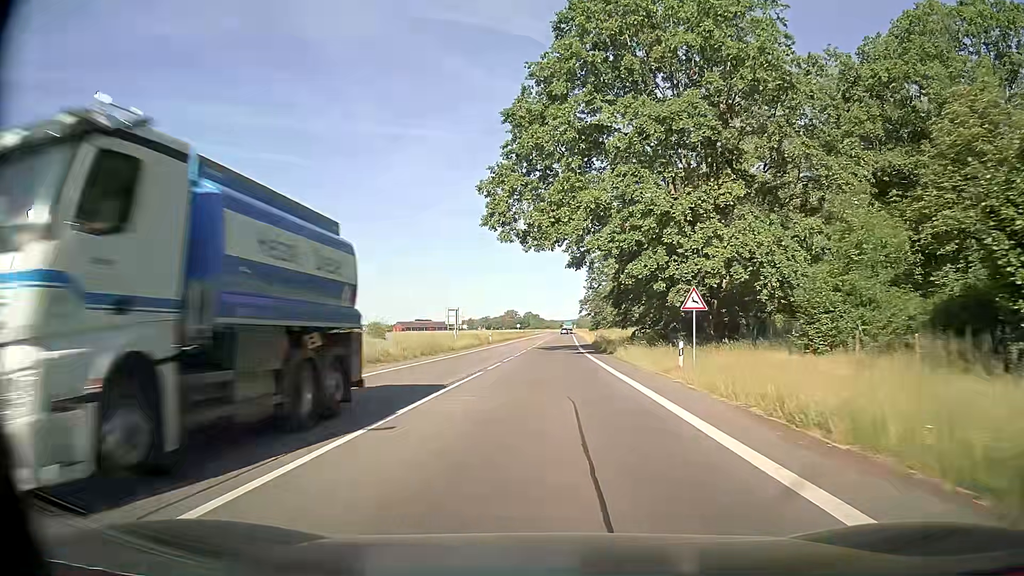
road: secondary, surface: asphalt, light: Day
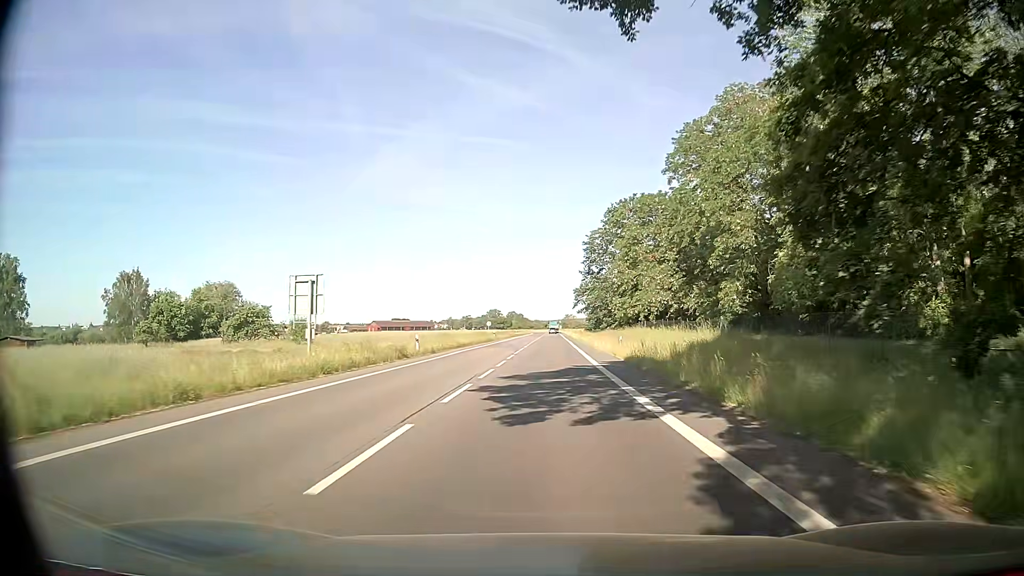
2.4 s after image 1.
(+0.2, +35.2) m; +1°
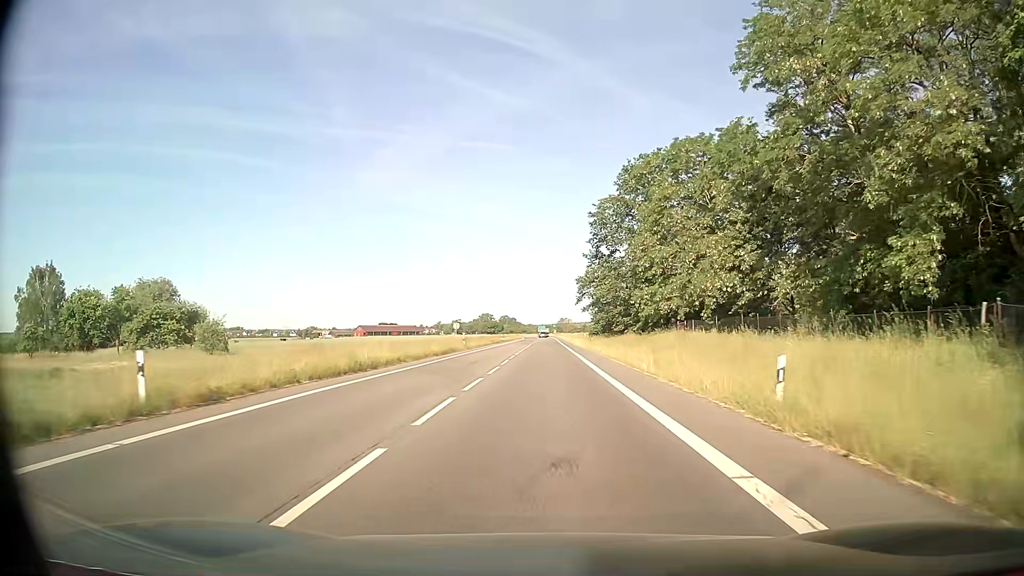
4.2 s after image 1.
(+0.4, +26.5) m; +1°
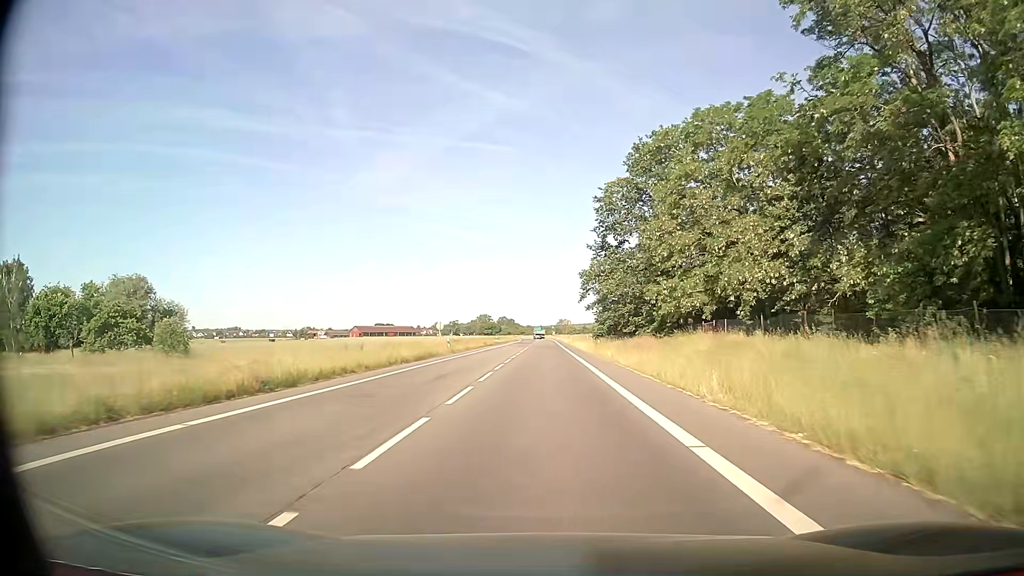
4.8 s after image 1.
(0.0, +8.9) m; 0°
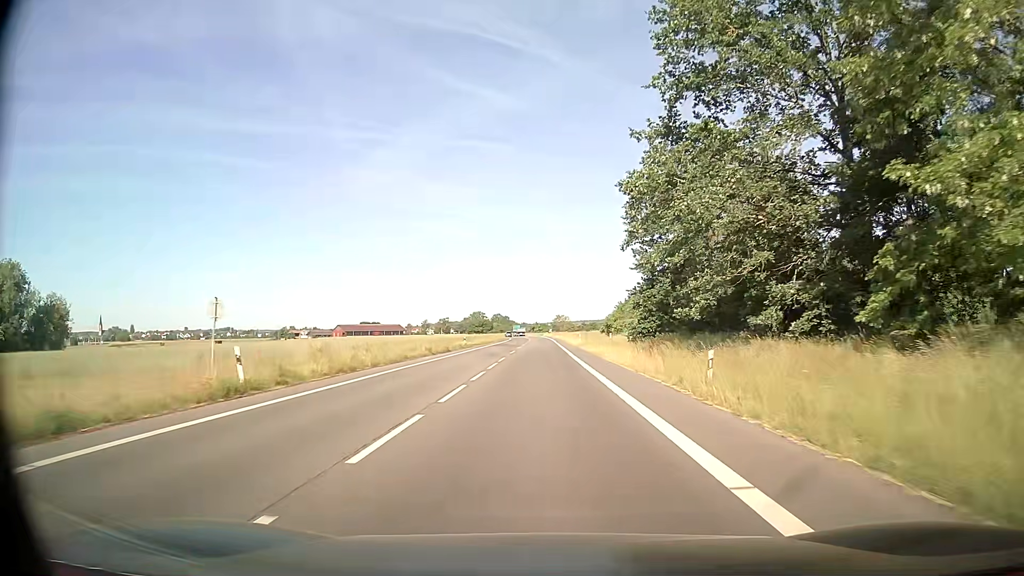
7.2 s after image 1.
(+0.1, +36.3) m; 0°
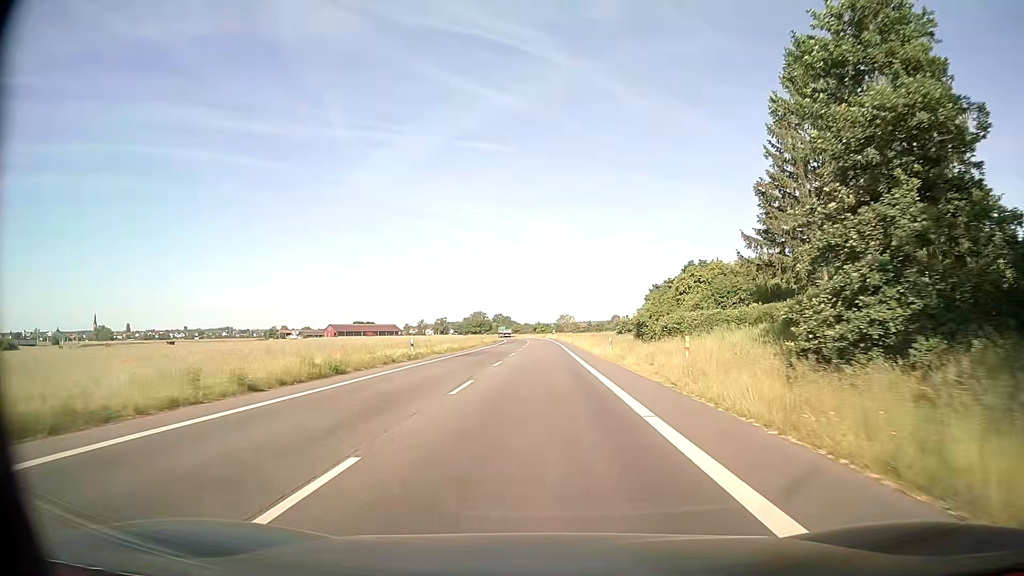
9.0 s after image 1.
(-0.1, +28.0) m; 0°
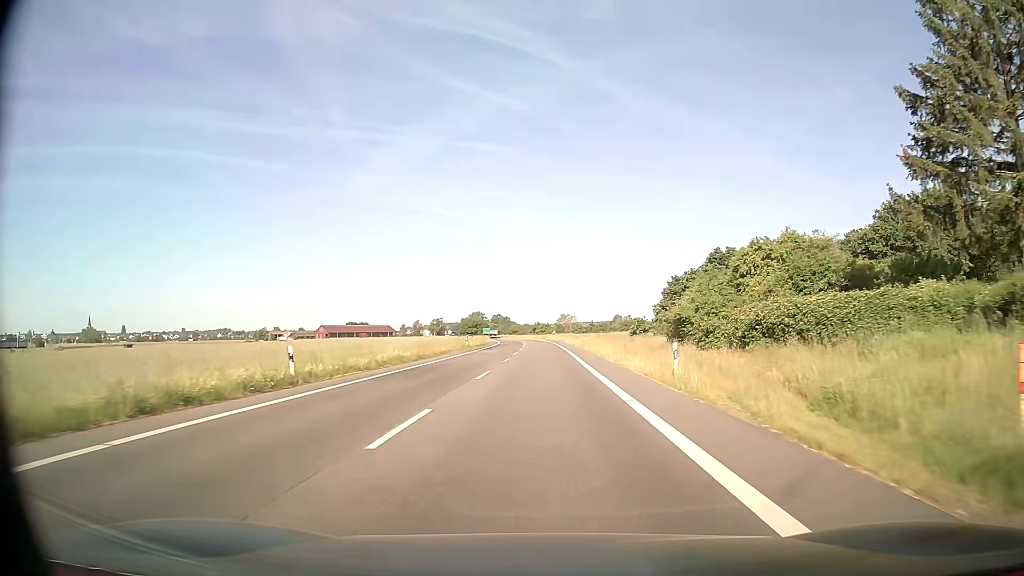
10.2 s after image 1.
(0.0, +19.1) m; 0°
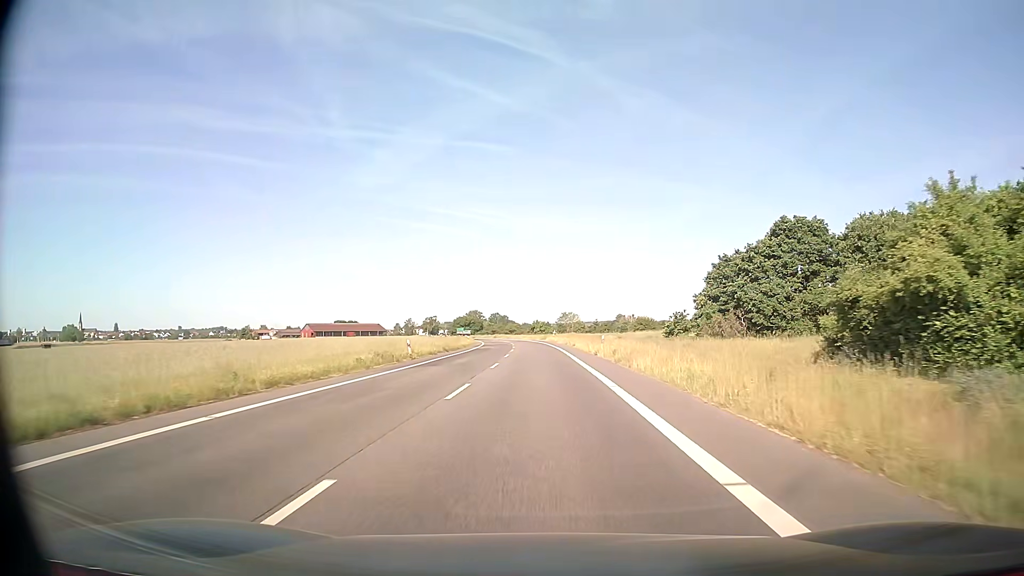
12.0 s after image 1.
(0.0, +29.5) m; 0°
(0, +10) (0, +20) (0, +30) (0, +40) (0, +50) (-1, +60) (-1, +70) (-2, +80) (-2, +90) (-3, +100) m
